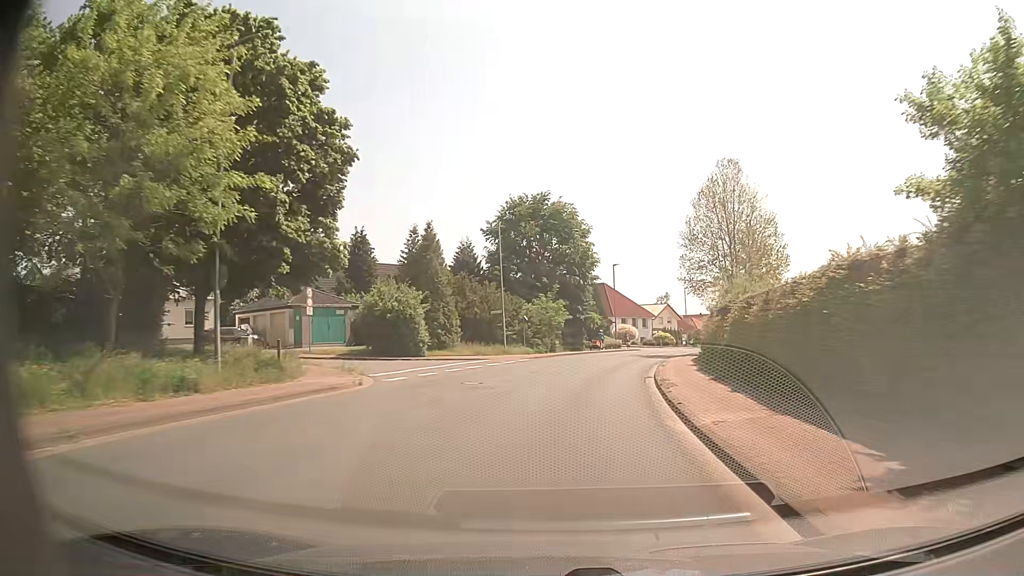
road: tertiary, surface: asphalt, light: Day
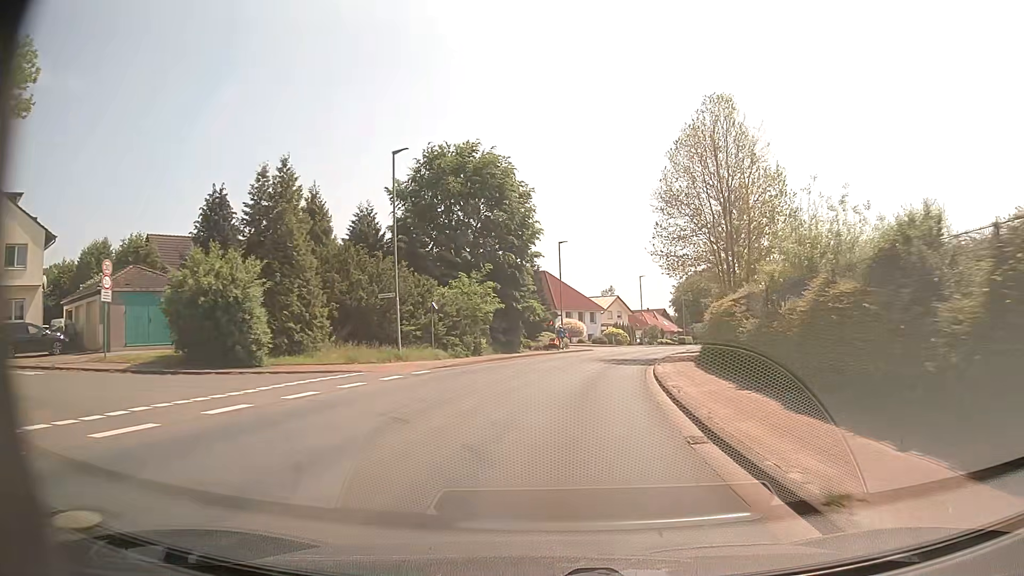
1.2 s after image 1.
(+0.7, +15.2) m; +5°
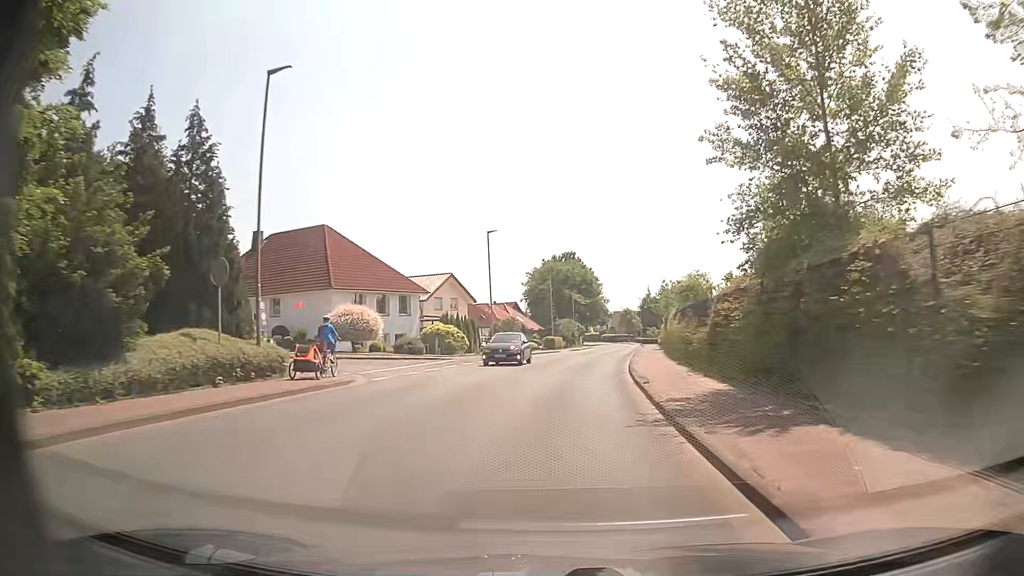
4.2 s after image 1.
(+4.5, +37.7) m; +13°
(0, +10) (+1, +20) (+2, +30) (+3, +40) (+4, +50) (+6, +60) (+7, +70) (+9, +79) (+10, +89) (+11, +99) m
